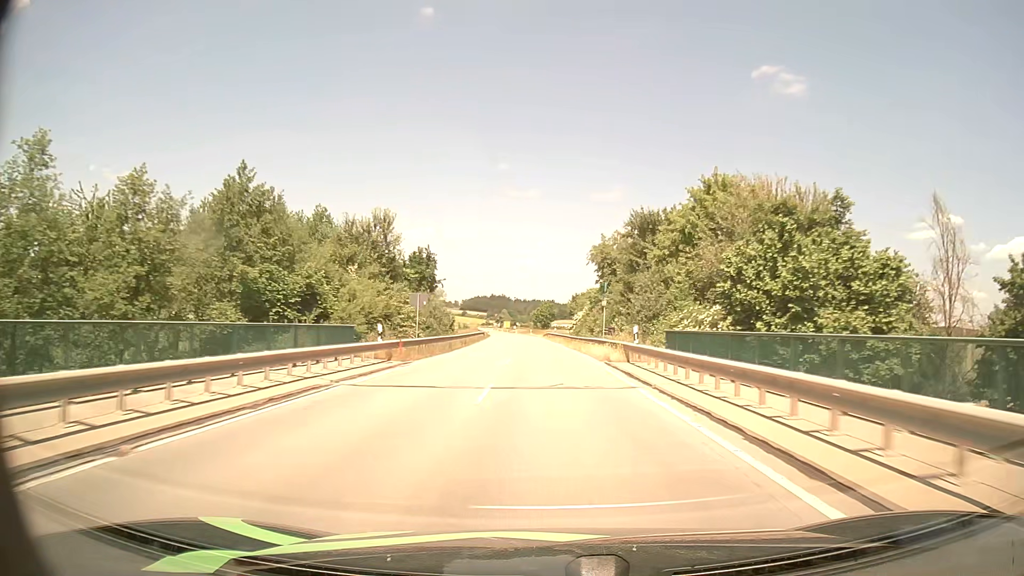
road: tertiary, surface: asphalt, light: Day
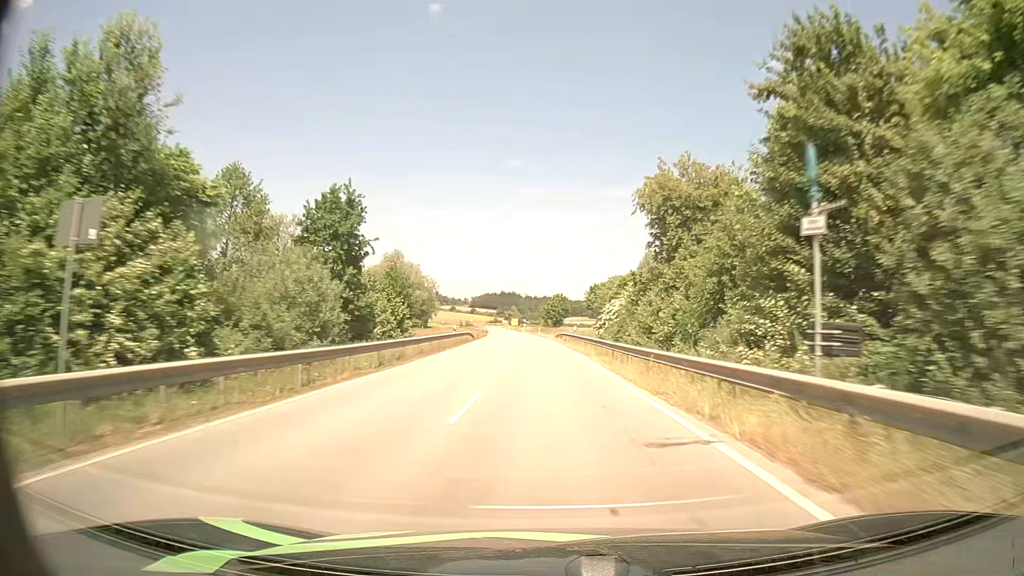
(-0.3, +26.7) m; -1°
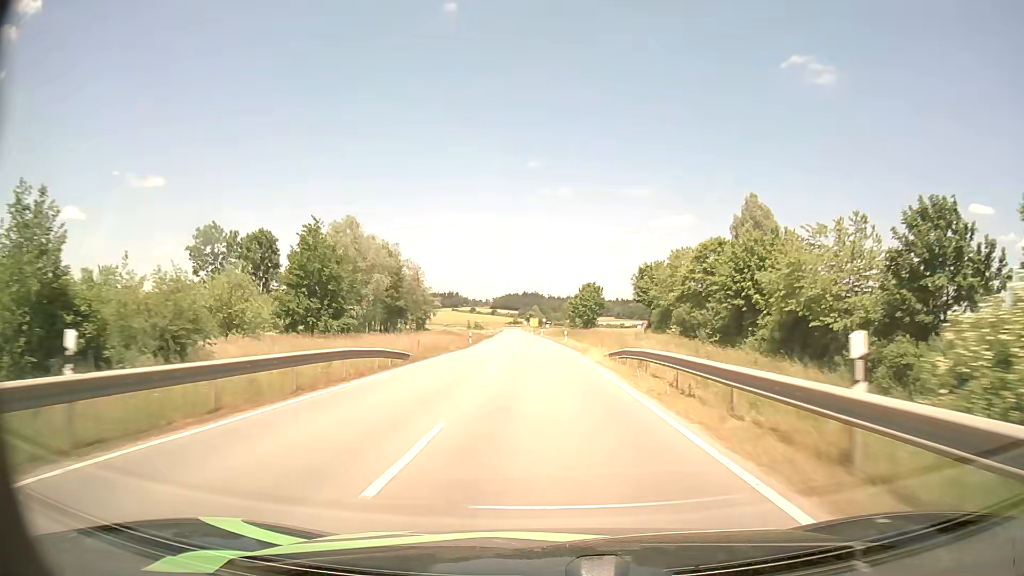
(-0.5, +40.6) m; -2°
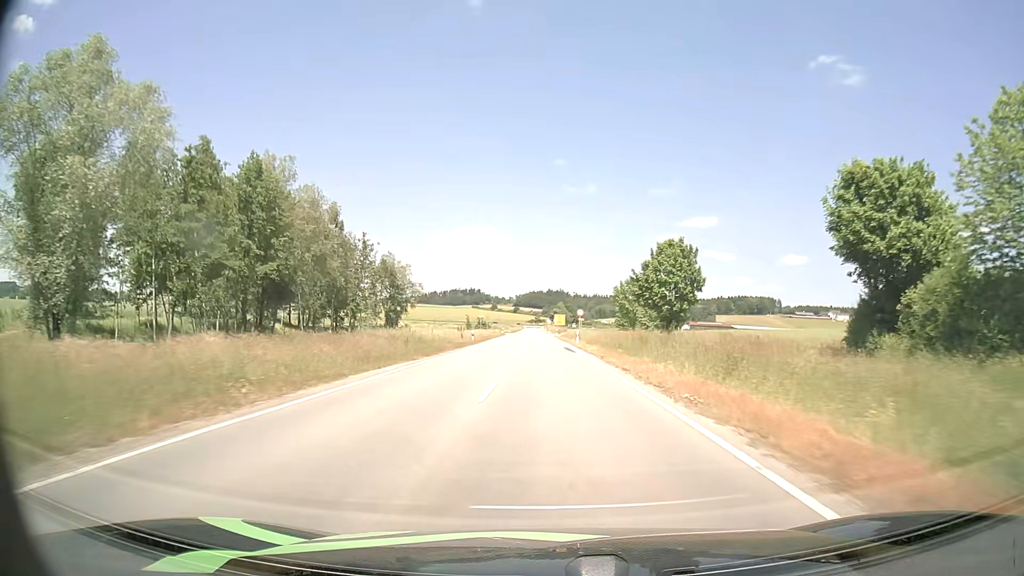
(-1.3, +54.3) m; -2°
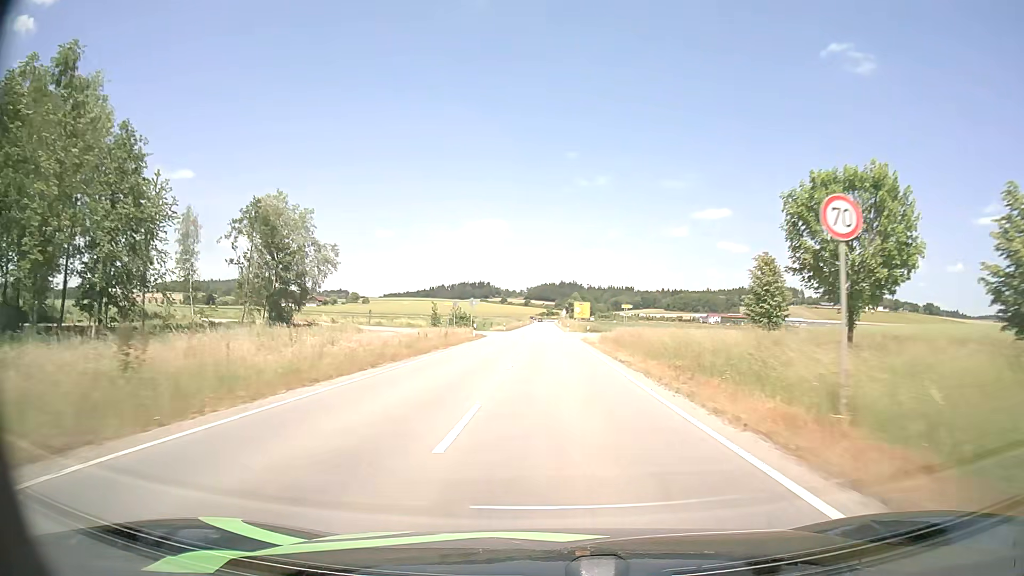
(-0.6, +53.2) m; -1°
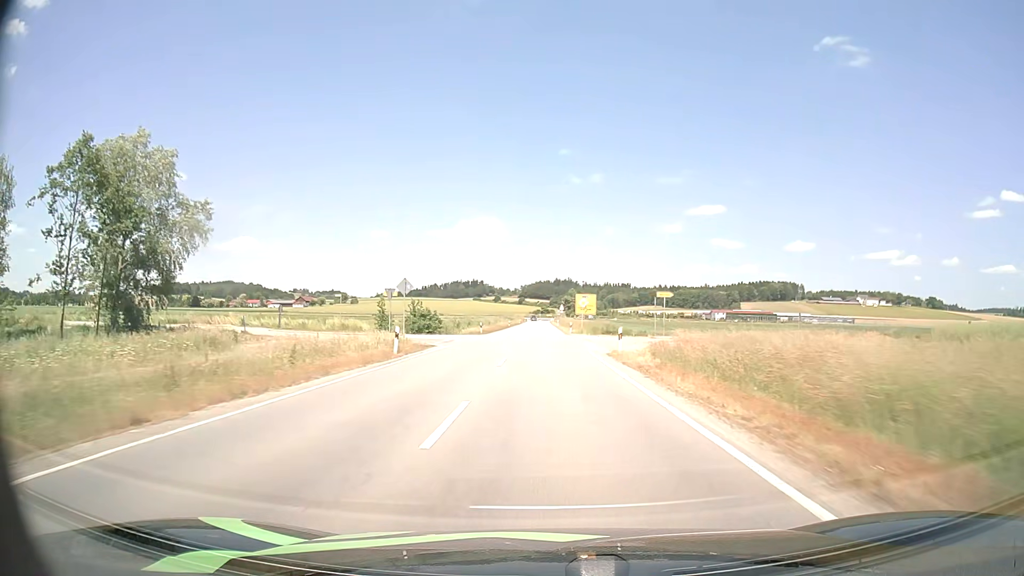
(0.0, +23.9) m; 0°
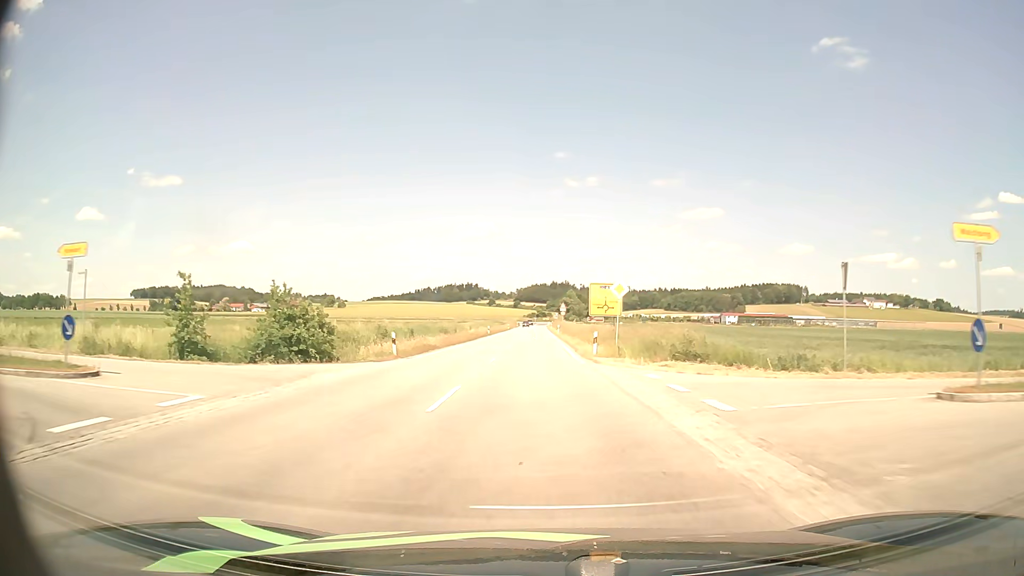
(+0.1, +32.9) m; 0°
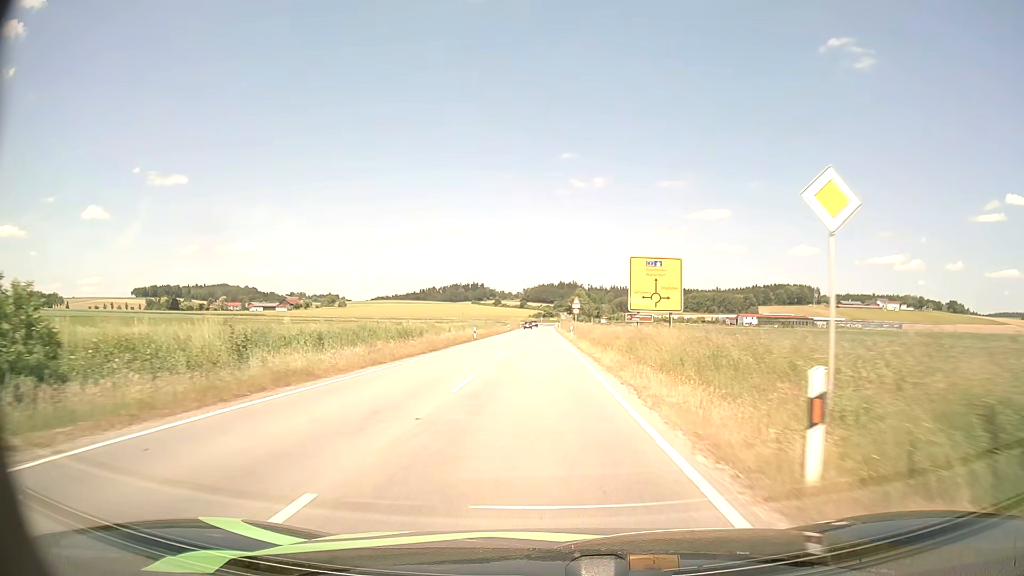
(-0.1, +21.4) m; -1°
(0, +10) (0, +20) (0, +30) (0, +40) (0, +50) (0, +60) (0, +70) (0, +80) (0, +90) (0, +100) m
